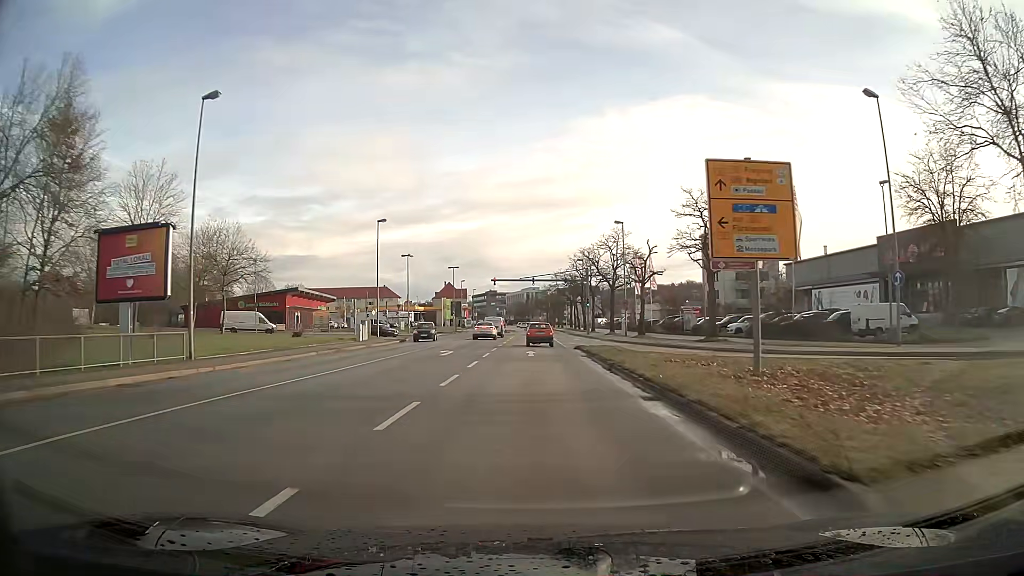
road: primary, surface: asphalt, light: Day
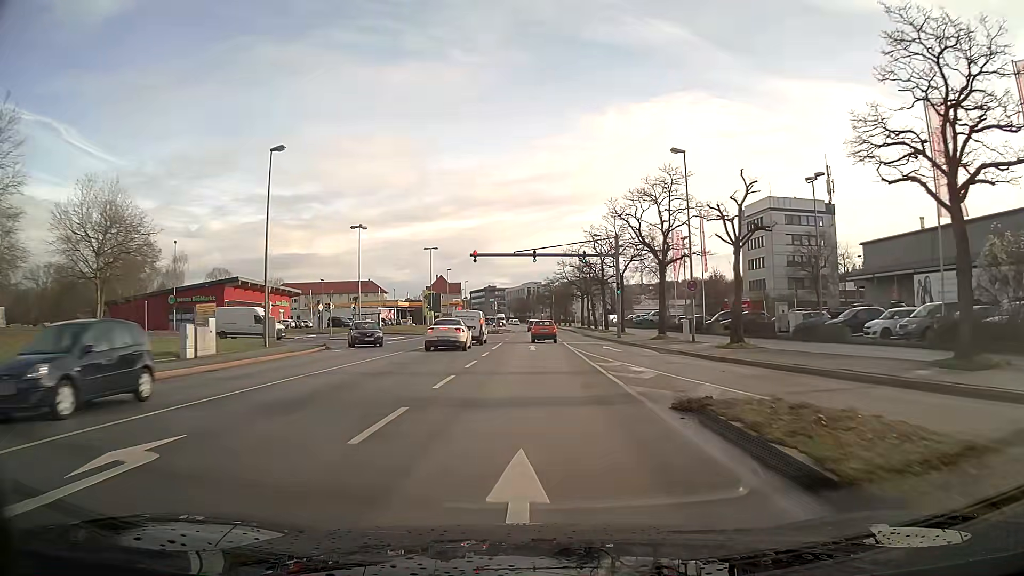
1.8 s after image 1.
(0.0, +25.0) m; 0°
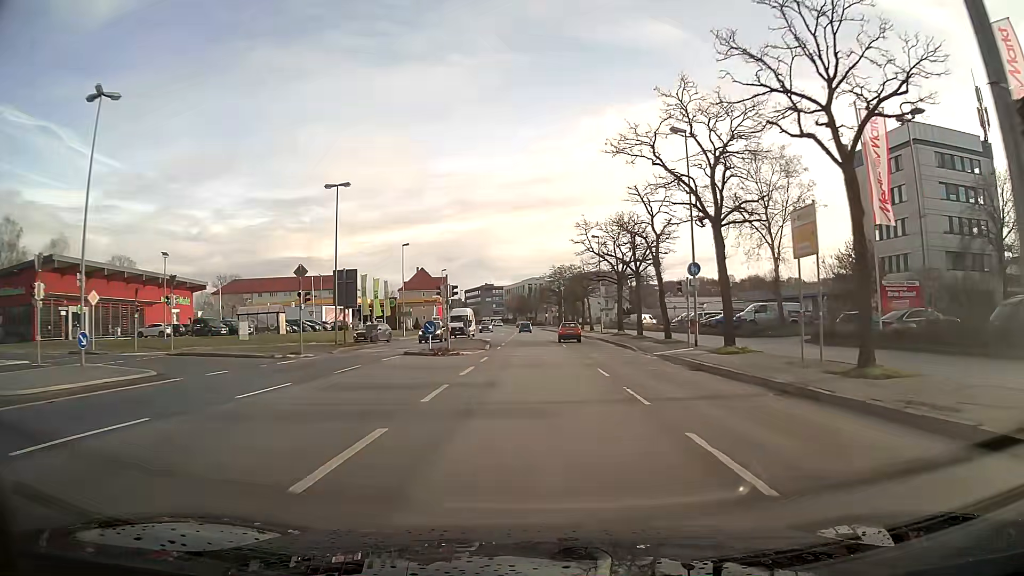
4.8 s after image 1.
(-0.1, +40.7) m; 0°
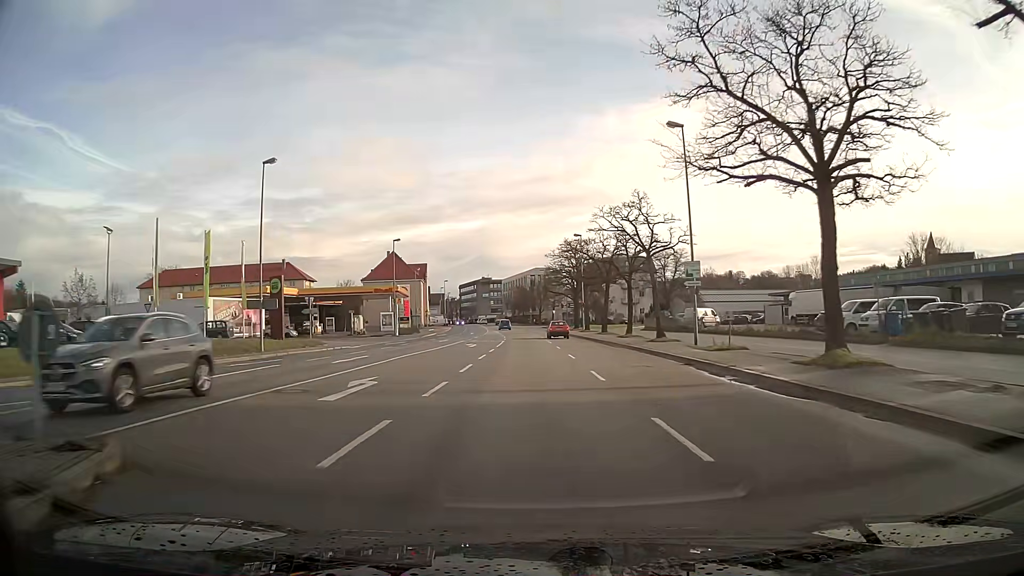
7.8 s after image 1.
(-0.1, +40.7) m; -1°
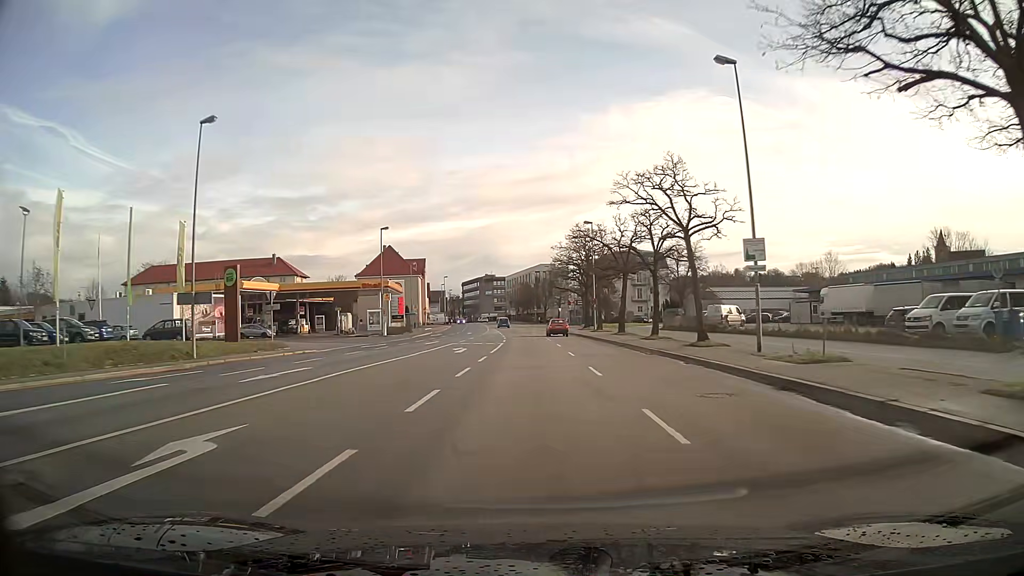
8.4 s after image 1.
(0.0, +8.2) m; 0°
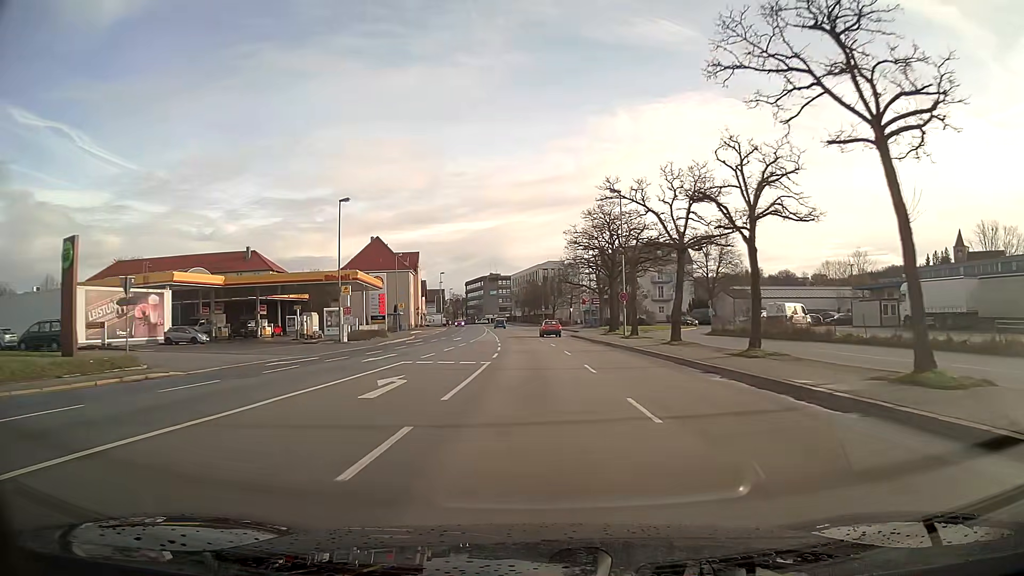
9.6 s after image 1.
(-0.1, +16.3) m; 0°
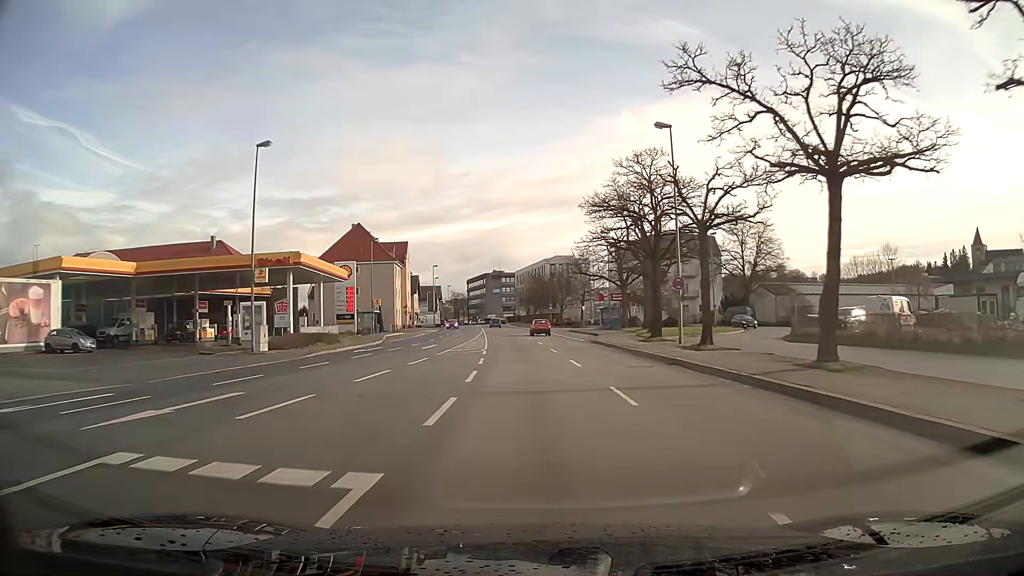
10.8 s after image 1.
(-0.1, +16.4) m; -1°
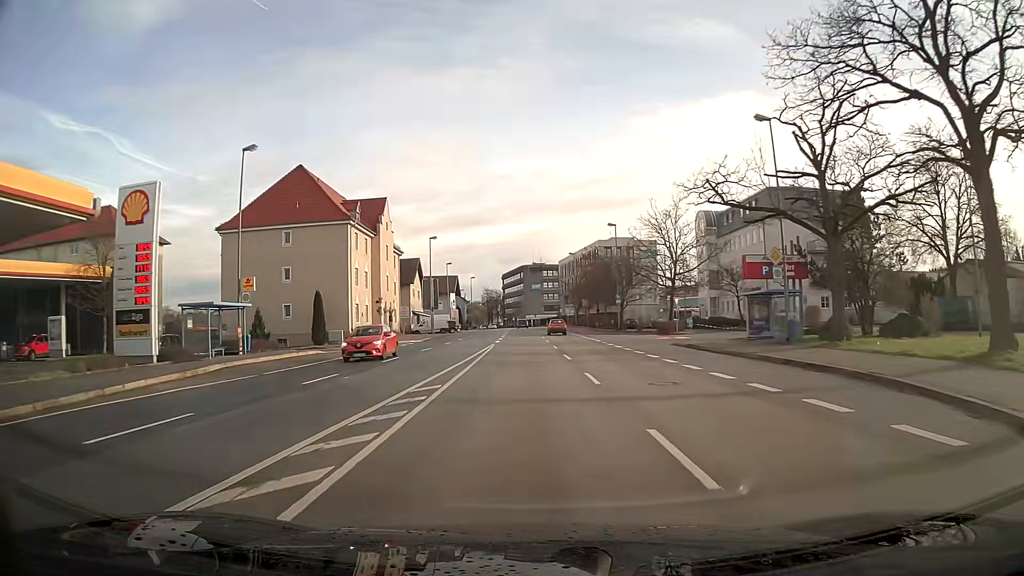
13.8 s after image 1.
(-1.3, +41.3) m; -4°
